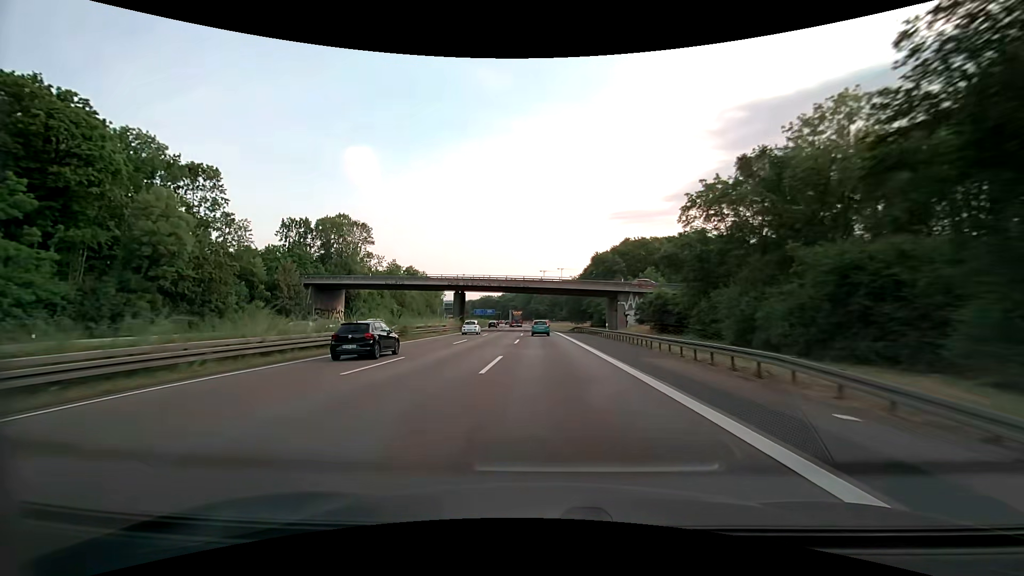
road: motorway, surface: asphalt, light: Day
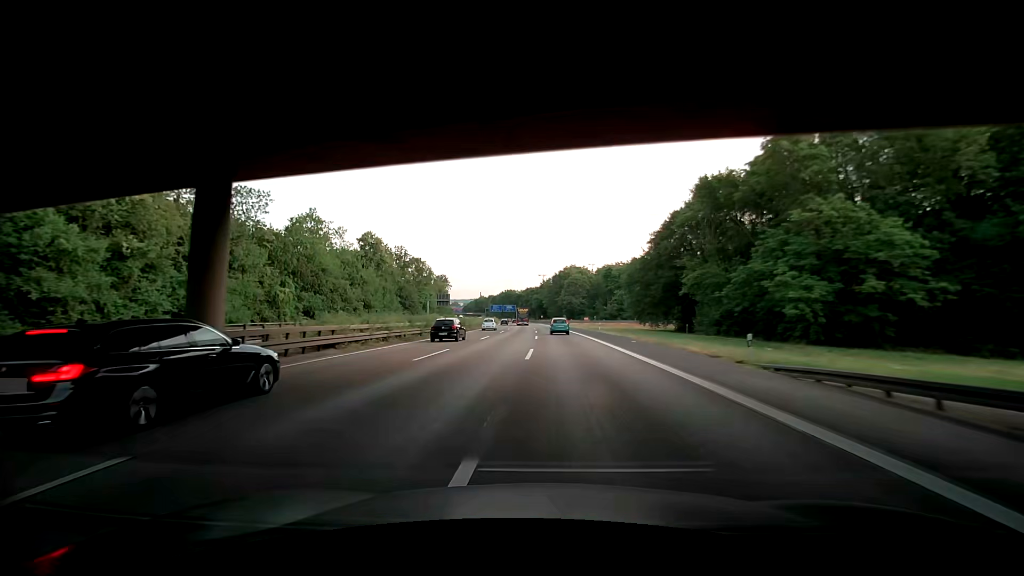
(-1.7, +67.2) m; -3°
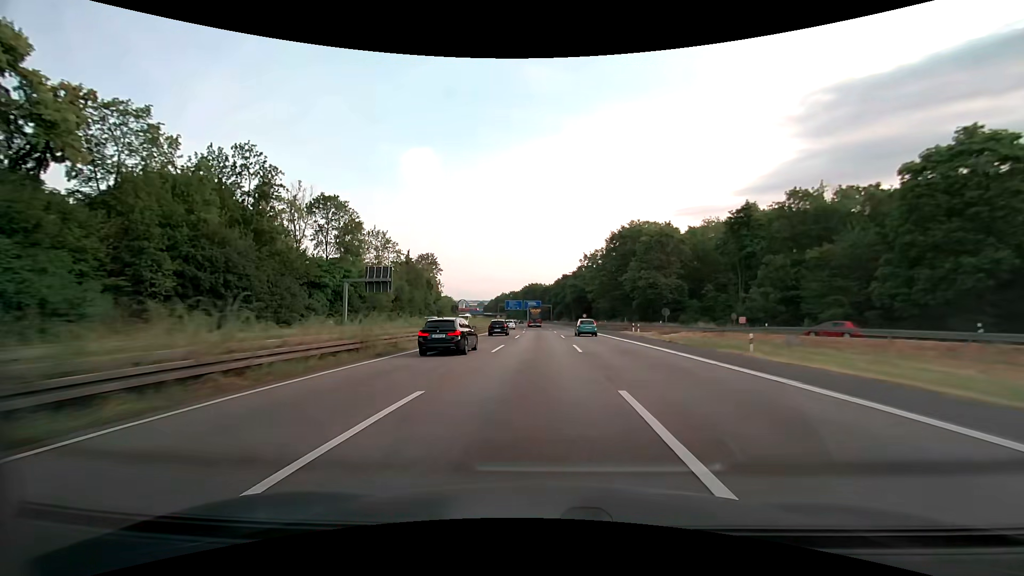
(-2.8, +83.8) m; -3°
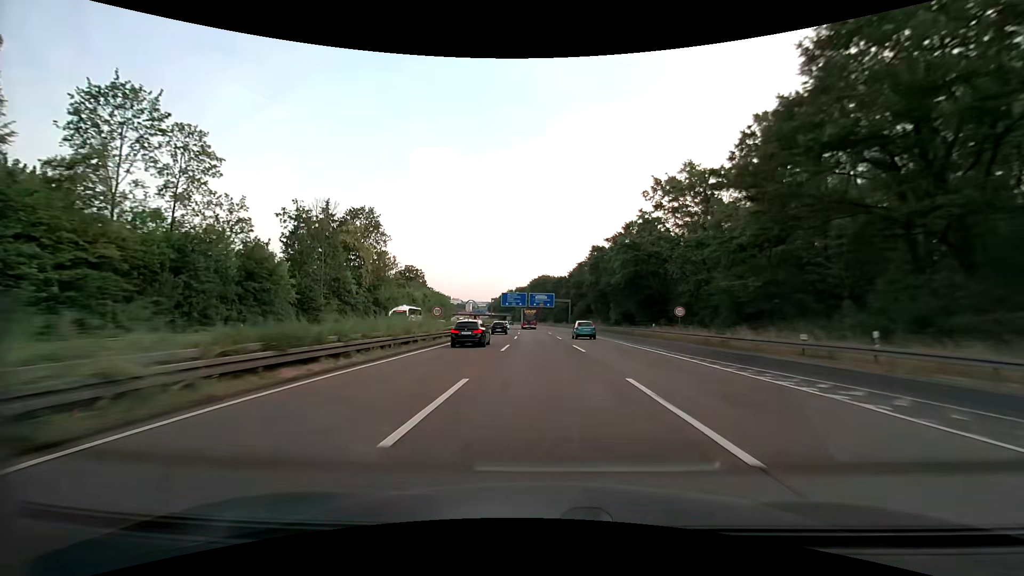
(-0.9, +67.0) m; -1°
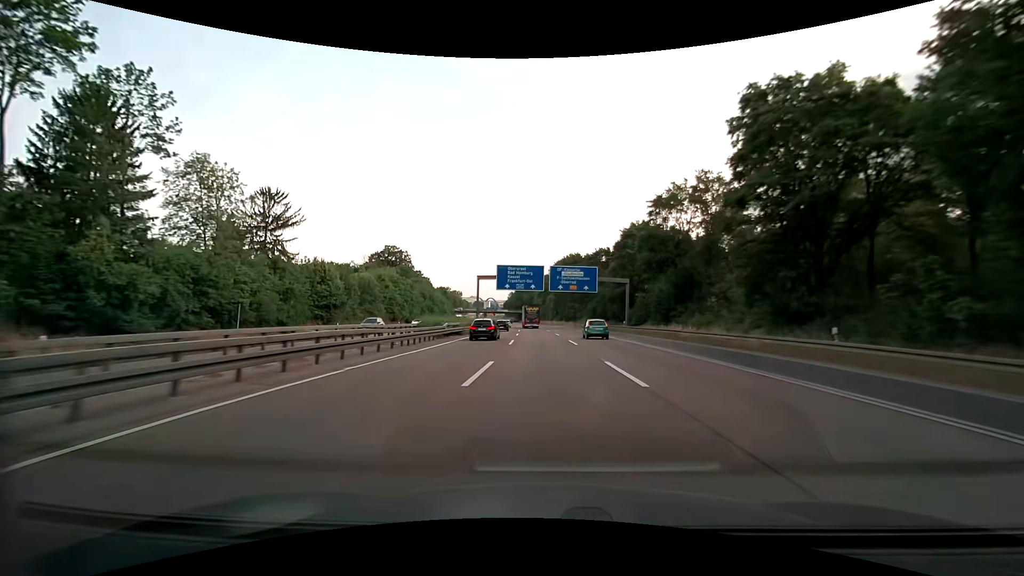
(-1.5, +66.8) m; -2°
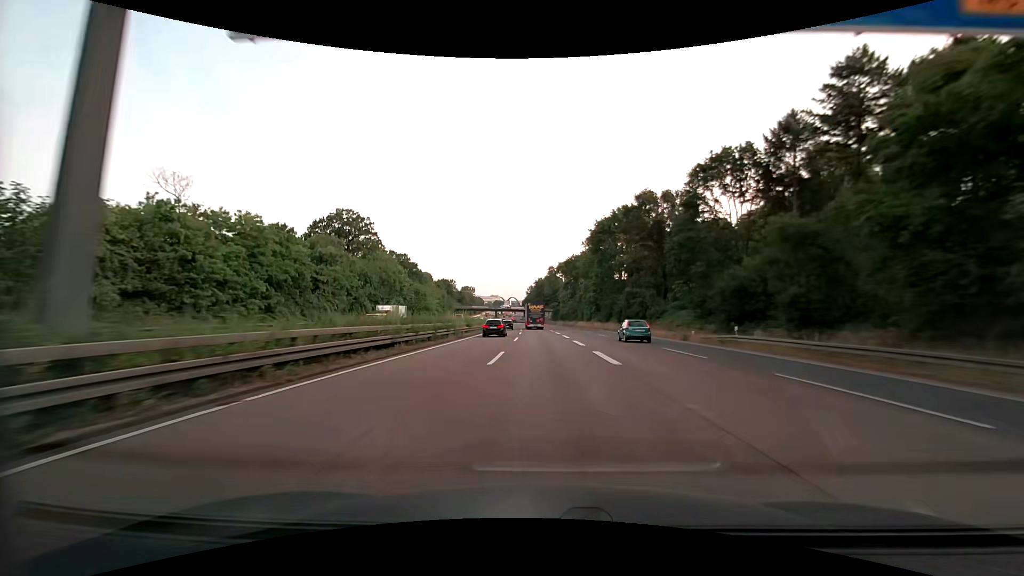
(-1.7, +66.7) m; -3°
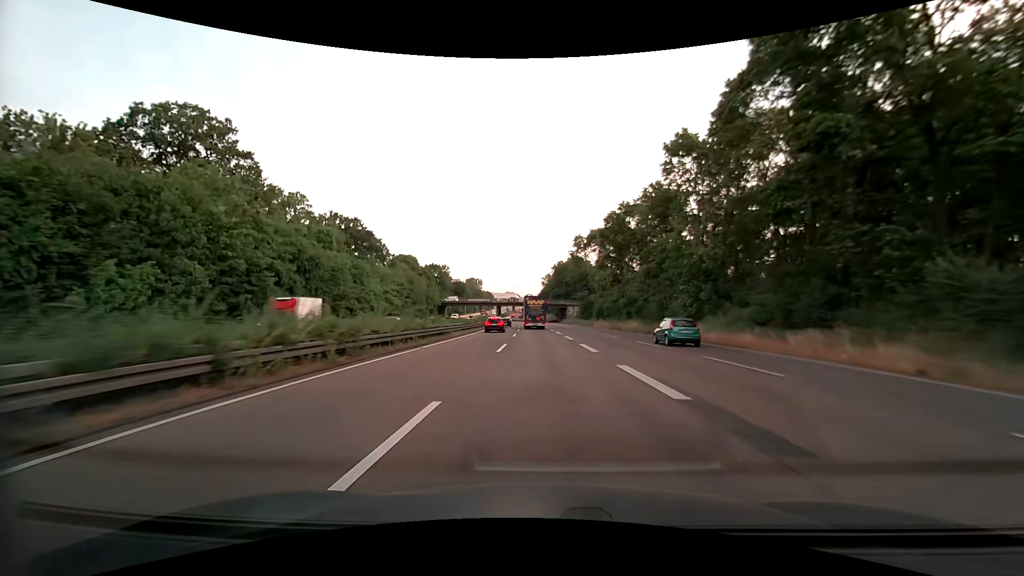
(-1.3, +66.4) m; -2°
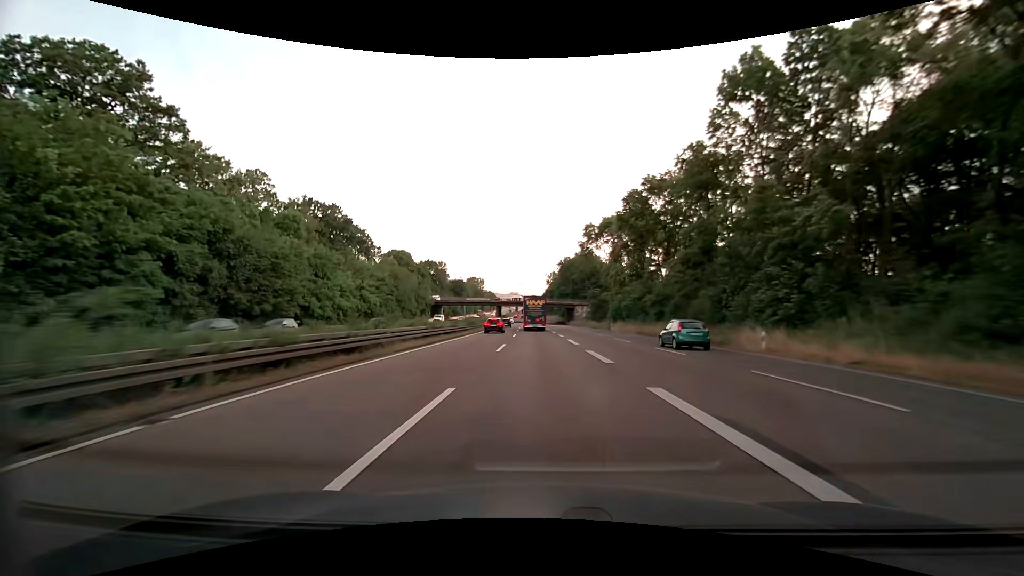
(-0.1, +16.3) m; -1°
(0, +10) (0, +20) (0, +30) (0, +40) (-1, +50) (-1, +60) (-1, +70) (-1, +80) (-2, +90) (-2, +100) m
